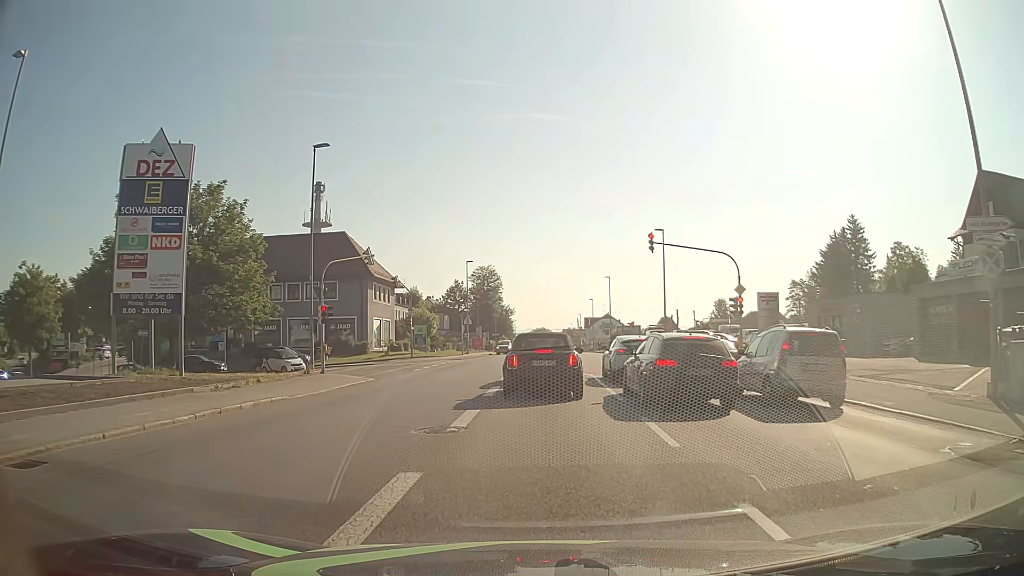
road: tertiary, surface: asphalt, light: Day
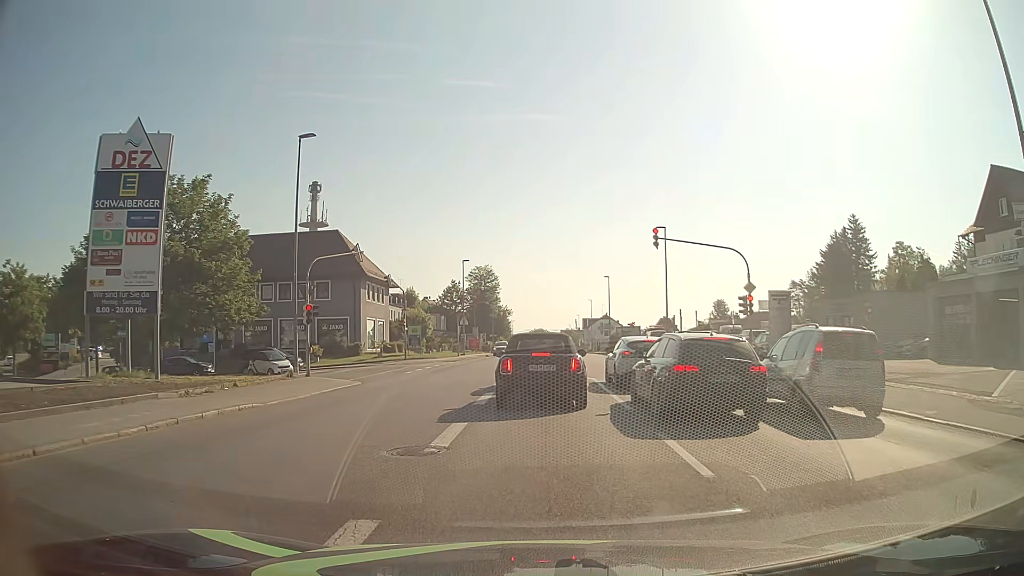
(0.0, +1.7) m; -1°
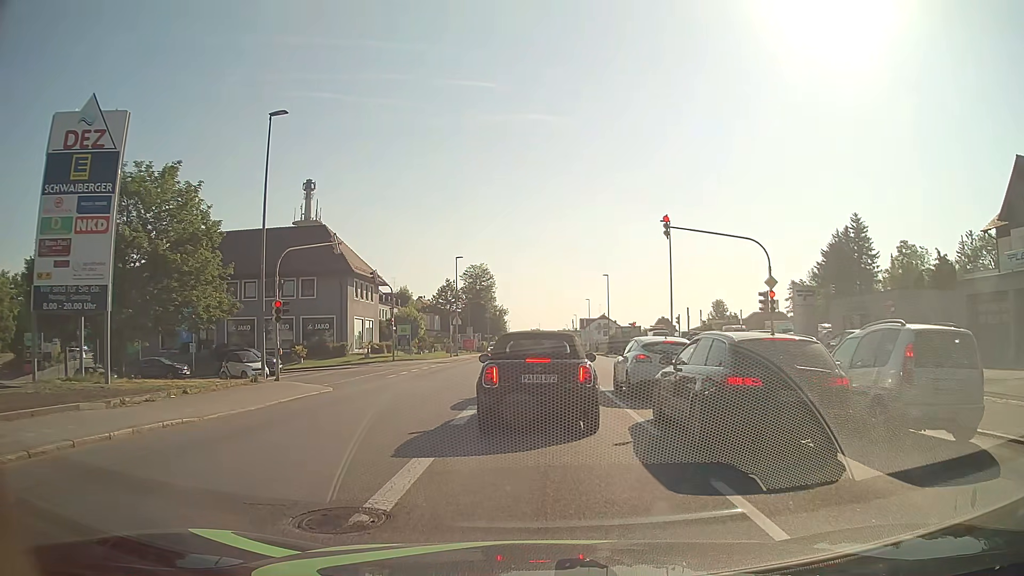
(+0.1, +3.1) m; +1°
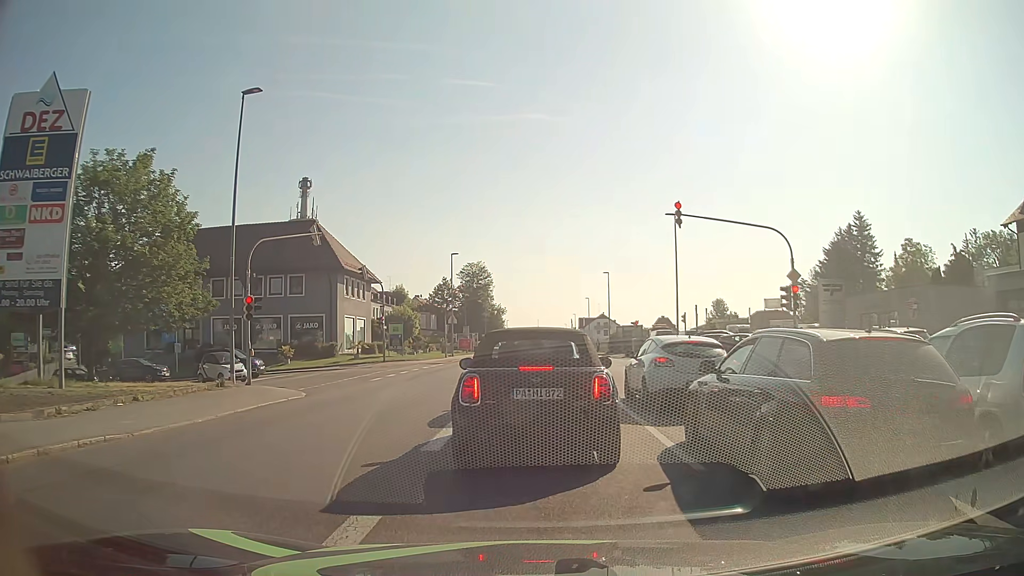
(0.0, +2.5) m; 0°
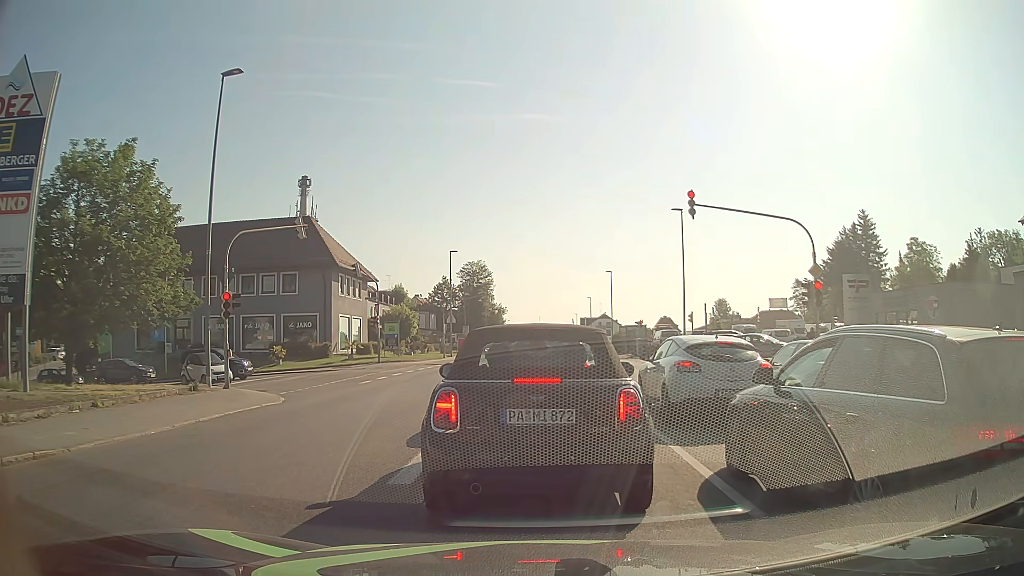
(0.0, +1.8) m; -2°
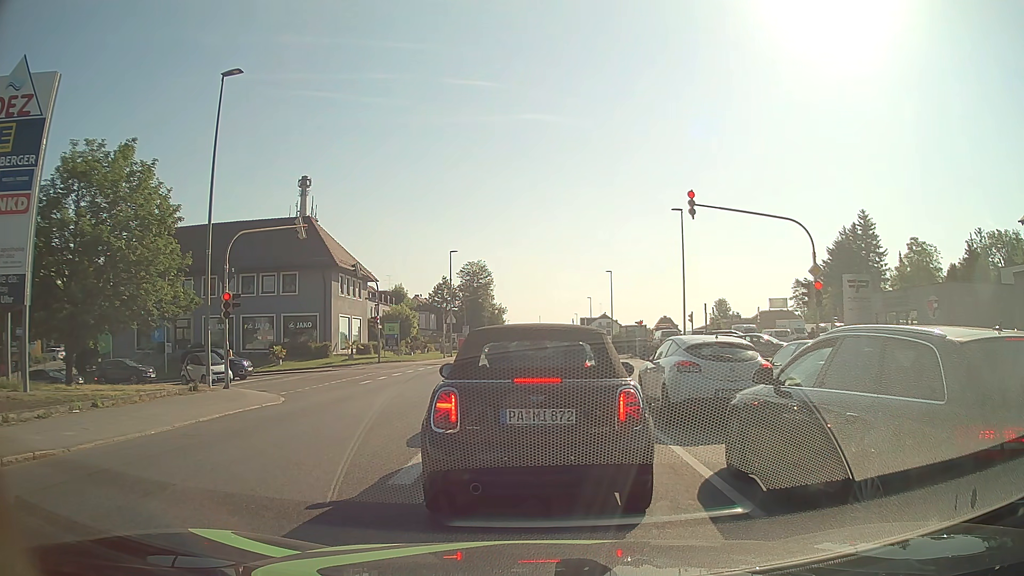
(0.0, 0.0) m; 0°
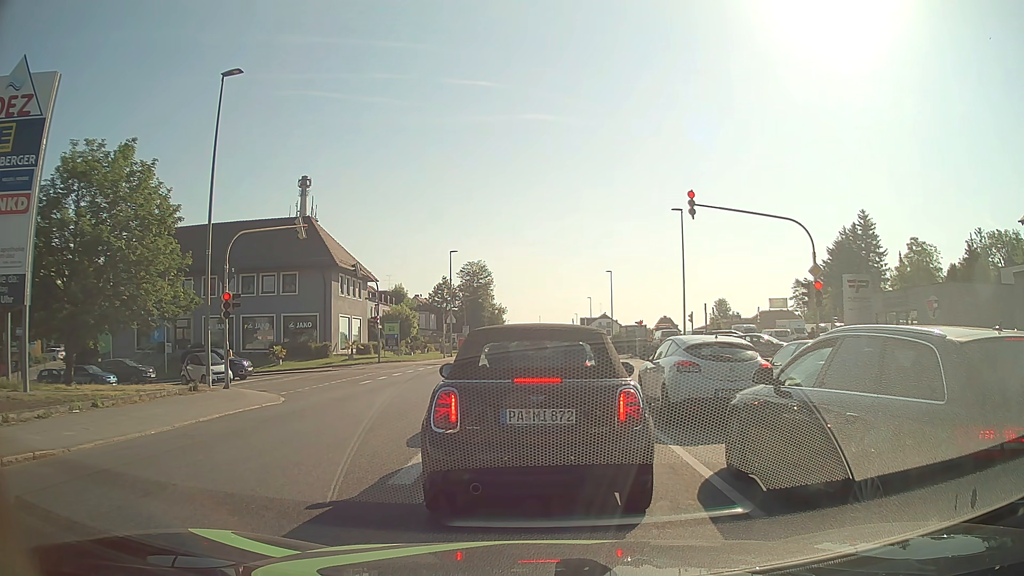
(0.0, 0.0) m; 0°
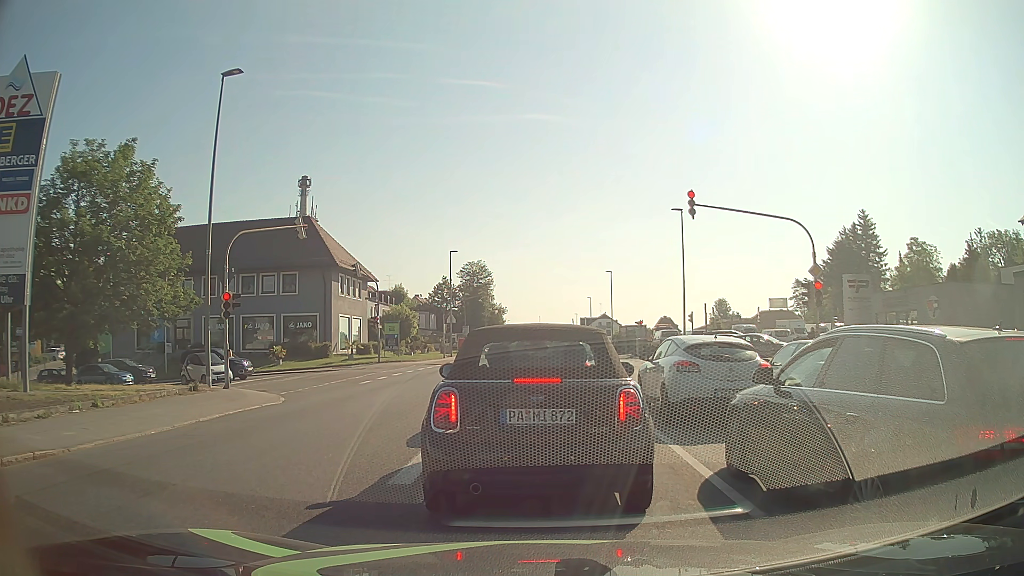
(0.0, 0.0) m; 0°
